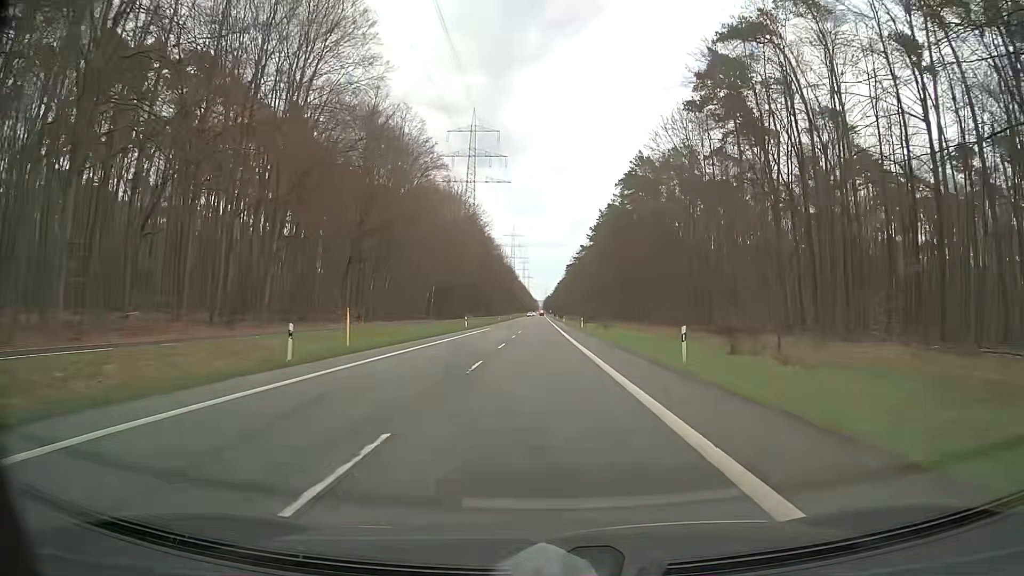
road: secondary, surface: asphalt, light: Day
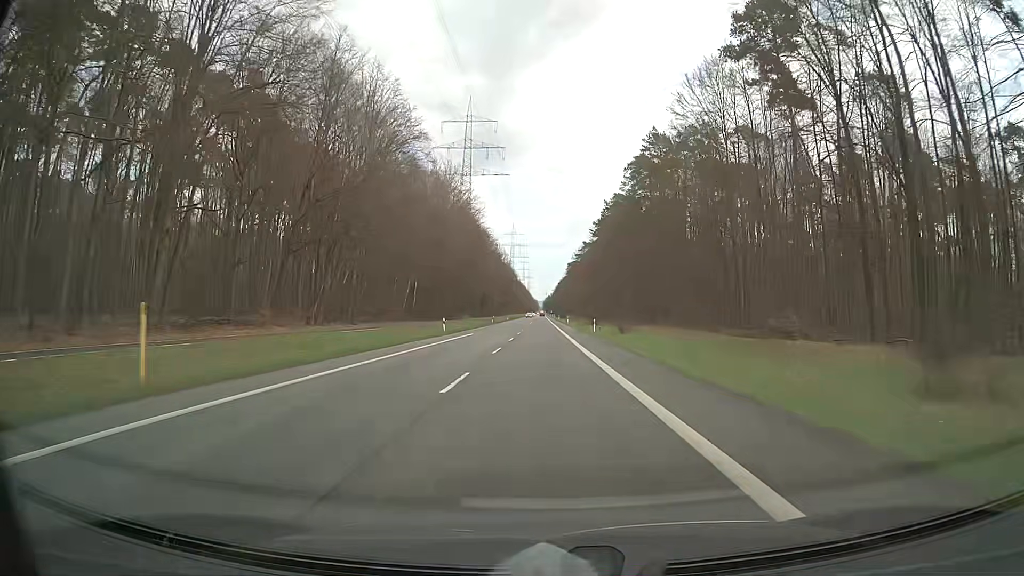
(+0.1, +15.8) m; 0°
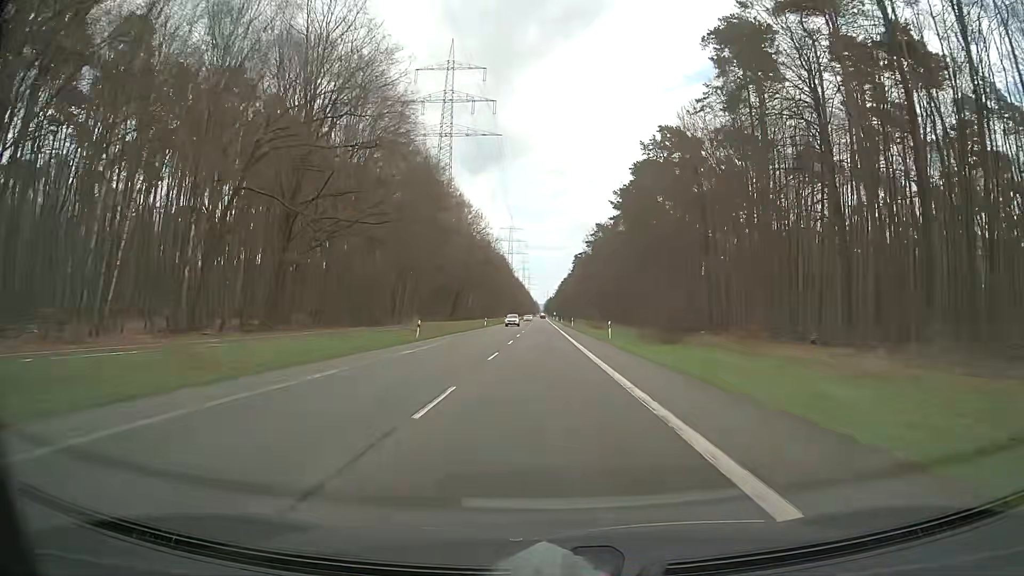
(0.0, +63.3) m; 0°
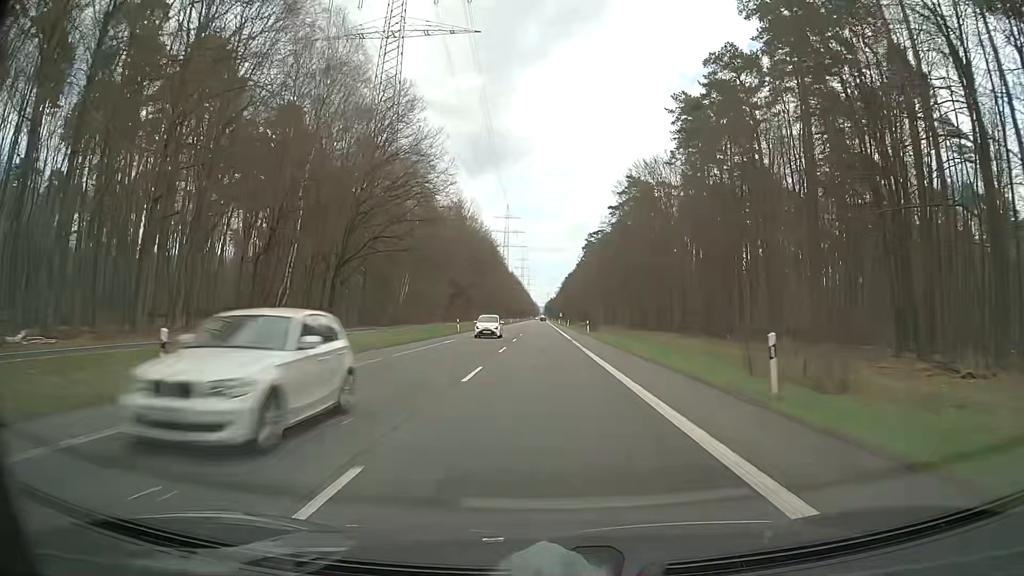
(0.0, +79.0) m; 0°
(0, +10) (0, +20) (0, +30) (0, +40) (0, +50) (0, +60) (0, +70) (0, +80) (0, +90) (0, +100) m
